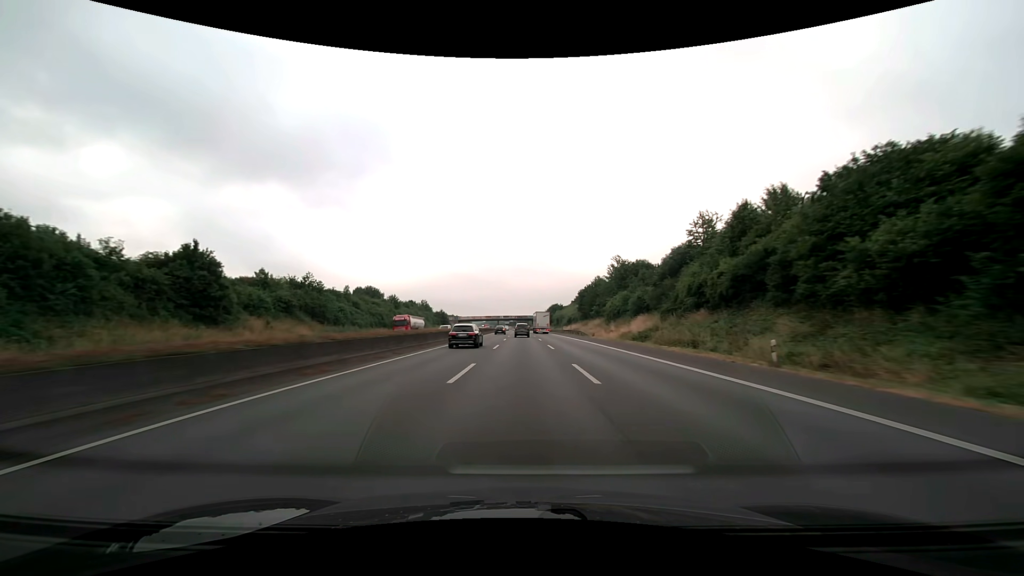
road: motorway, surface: asphalt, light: Day
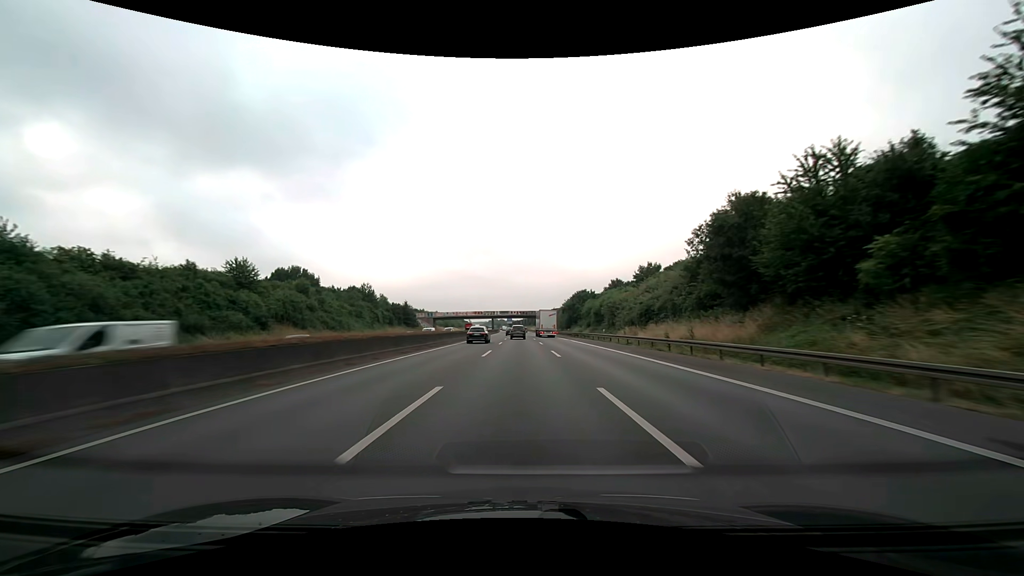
(-0.1, +78.7) m; 0°
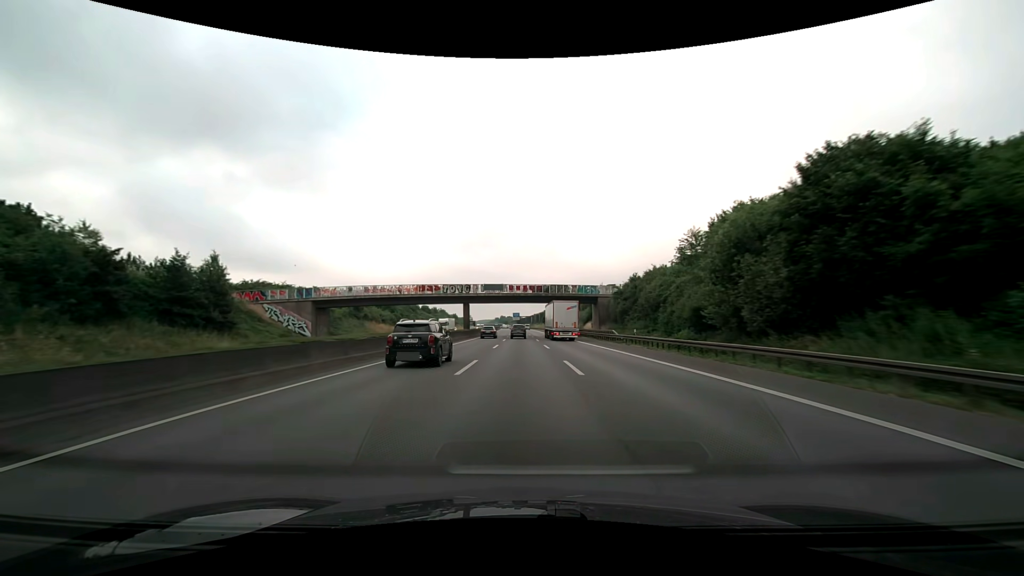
(-1.1, +98.9) m; -1°
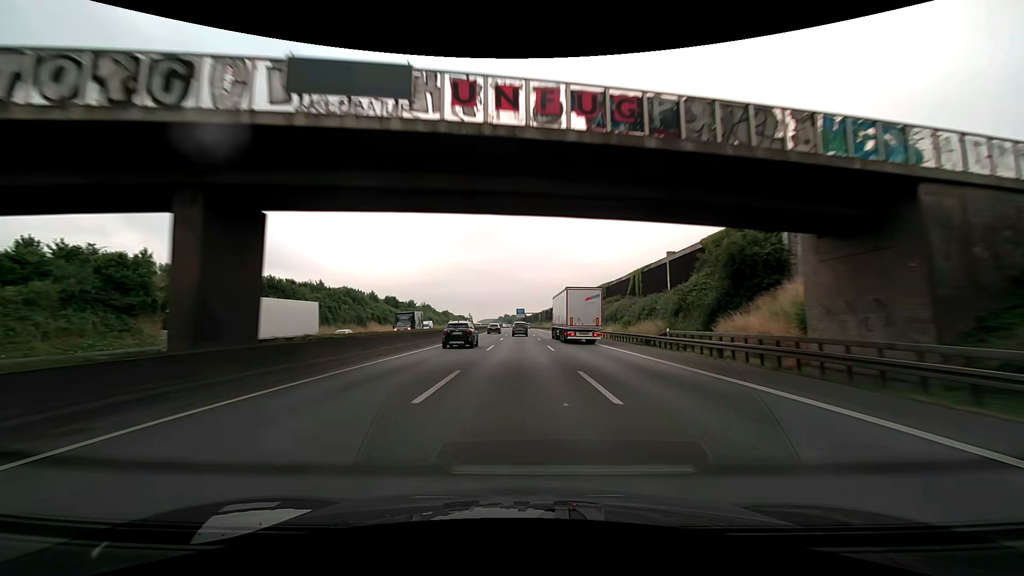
(-0.5, +59.4) m; -1°
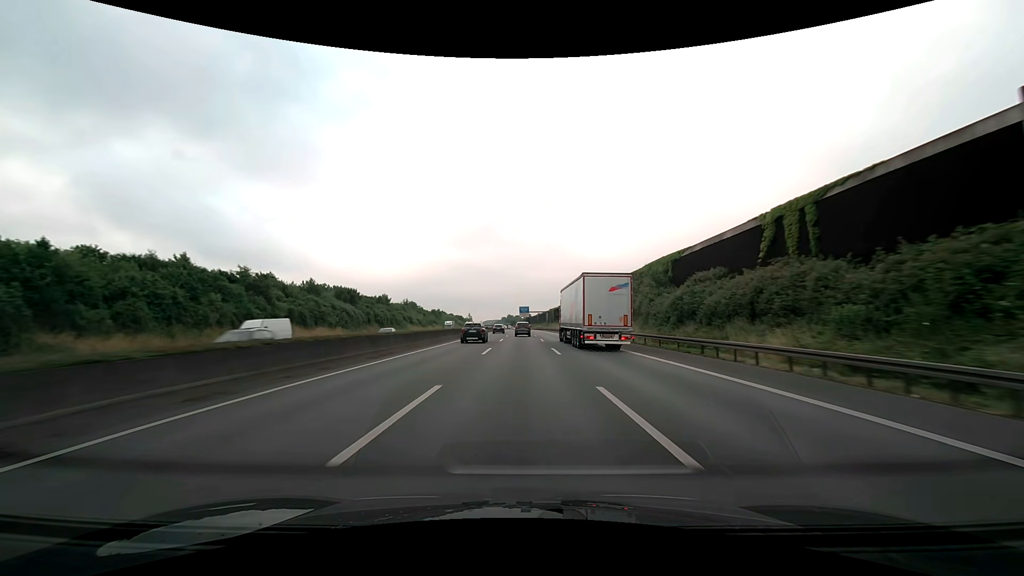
(0.0, +39.5) m; 0°
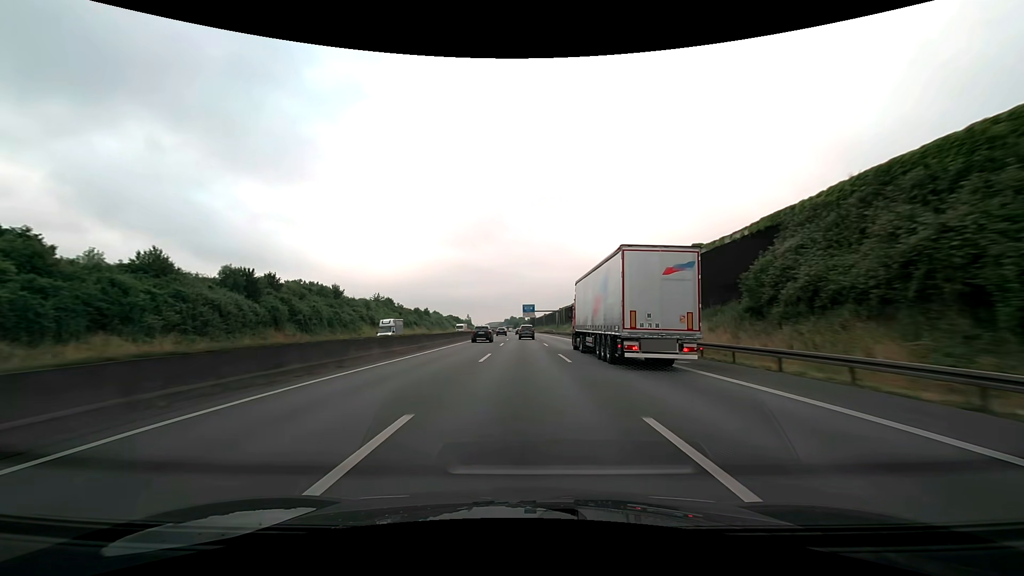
(-0.3, +39.5) m; -1°
(0, +10) (0, +20) (0, +30) (0, +40) (0, +50) (0, +60) (0, +70) (-1, +80) (-1, +90) (-1, +100) m
